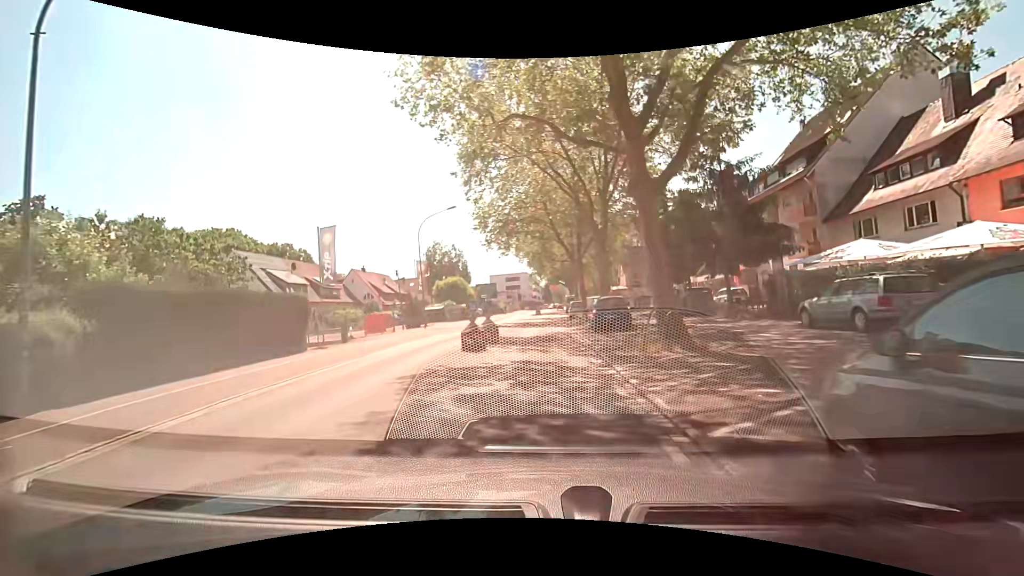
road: secondary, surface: asphalt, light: Day
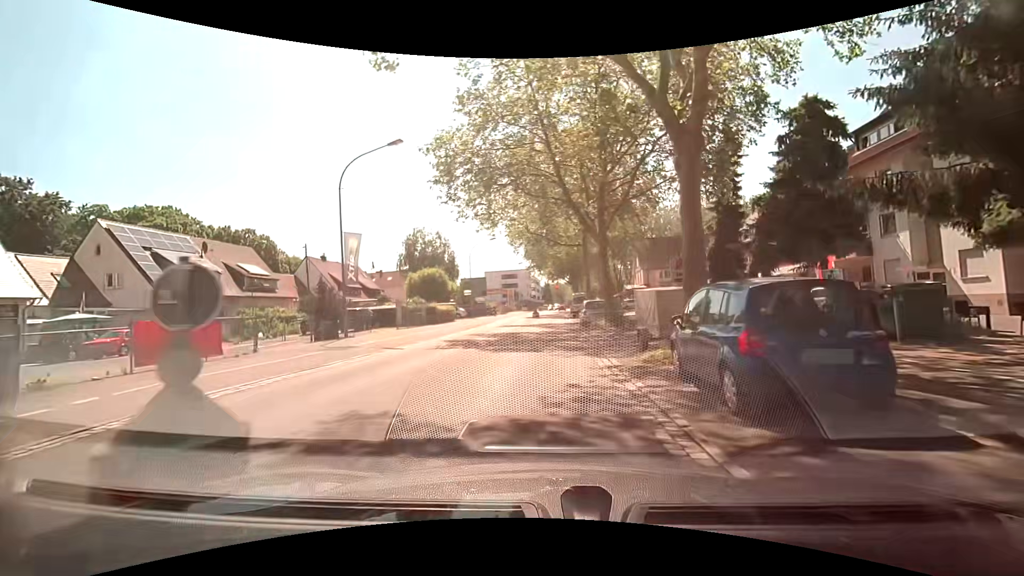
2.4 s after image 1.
(-0.2, +16.3) m; -1°
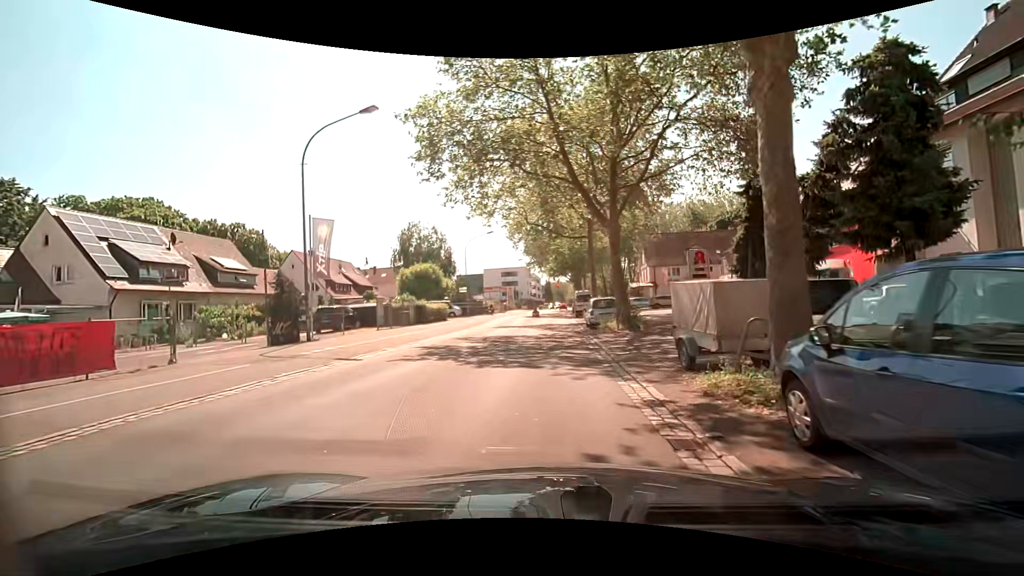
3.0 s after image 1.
(0.0, +4.0) m; +1°
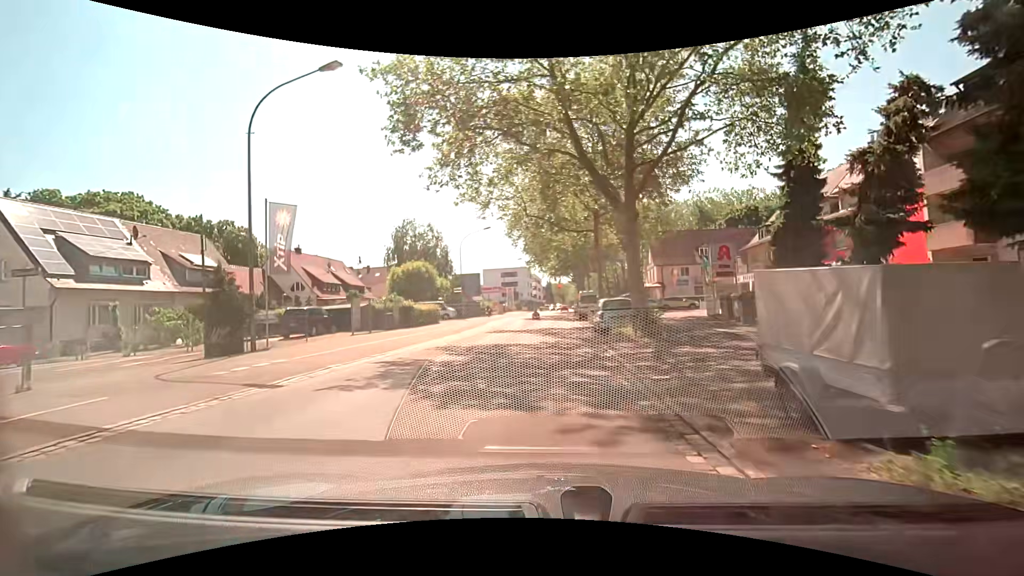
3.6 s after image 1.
(0.0, +4.0) m; -1°
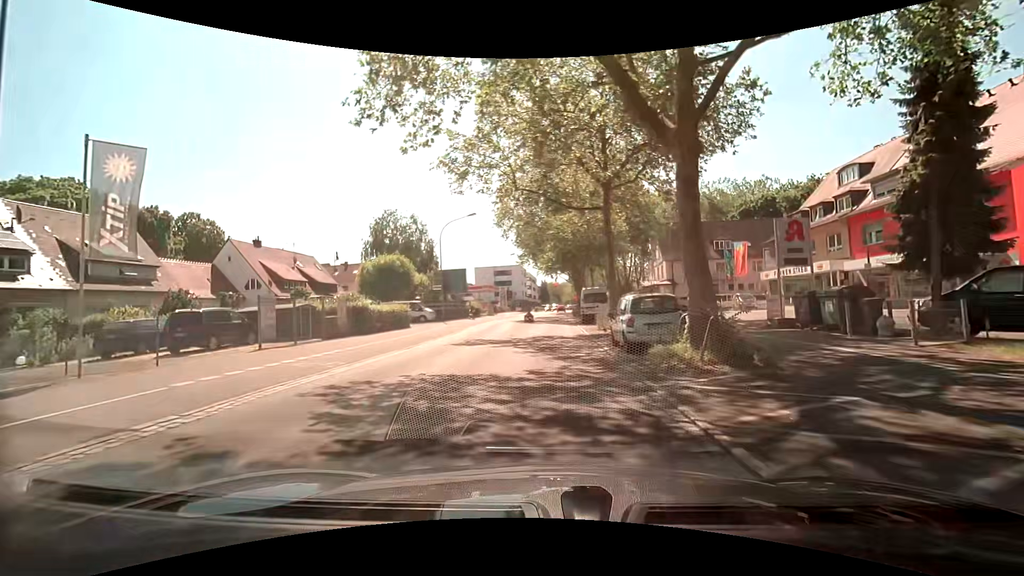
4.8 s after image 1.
(+0.1, +8.0) m; +1°
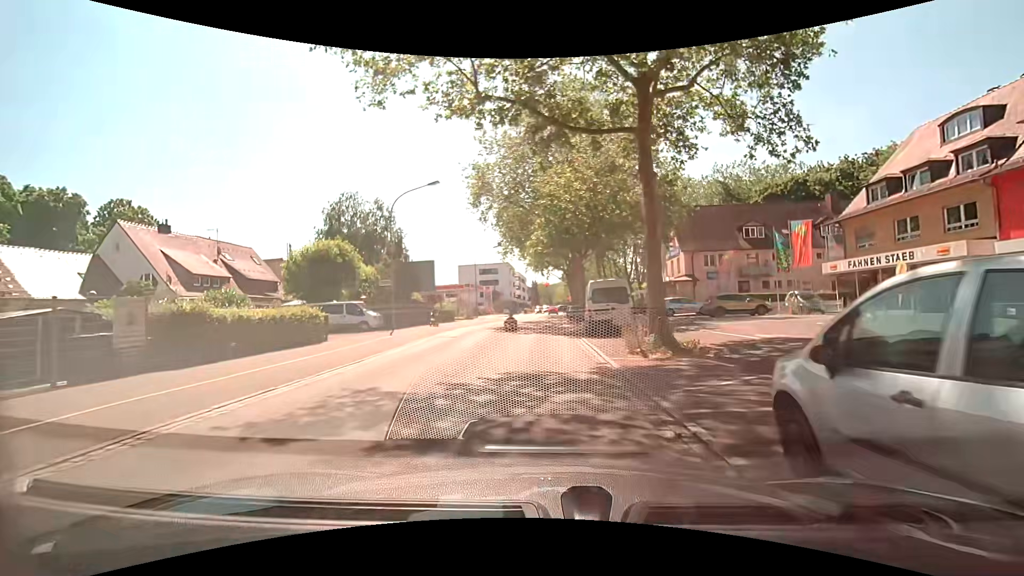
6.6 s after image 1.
(+0.1, +12.1) m; +1°
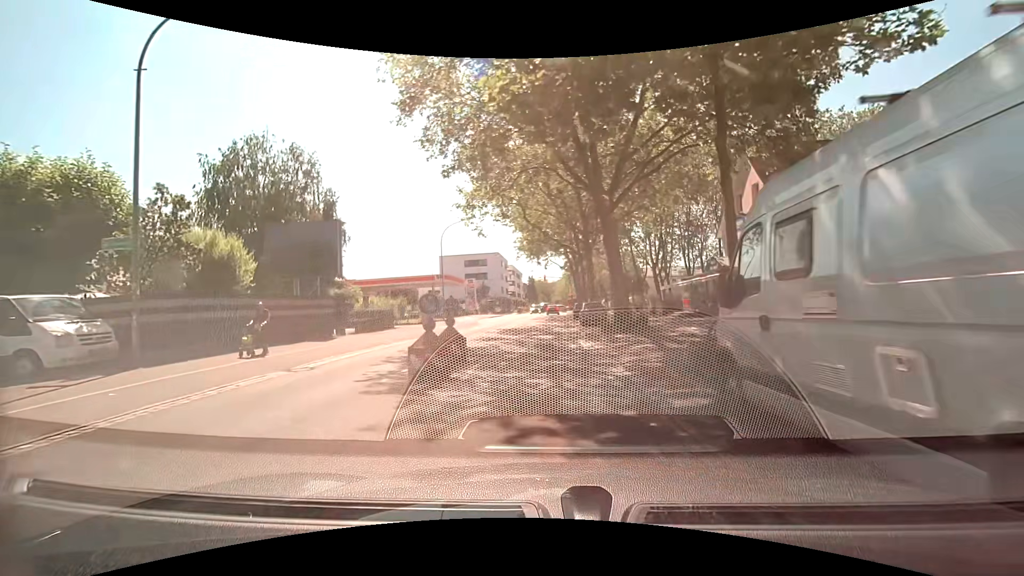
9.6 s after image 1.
(-0.1, +20.7) m; 0°
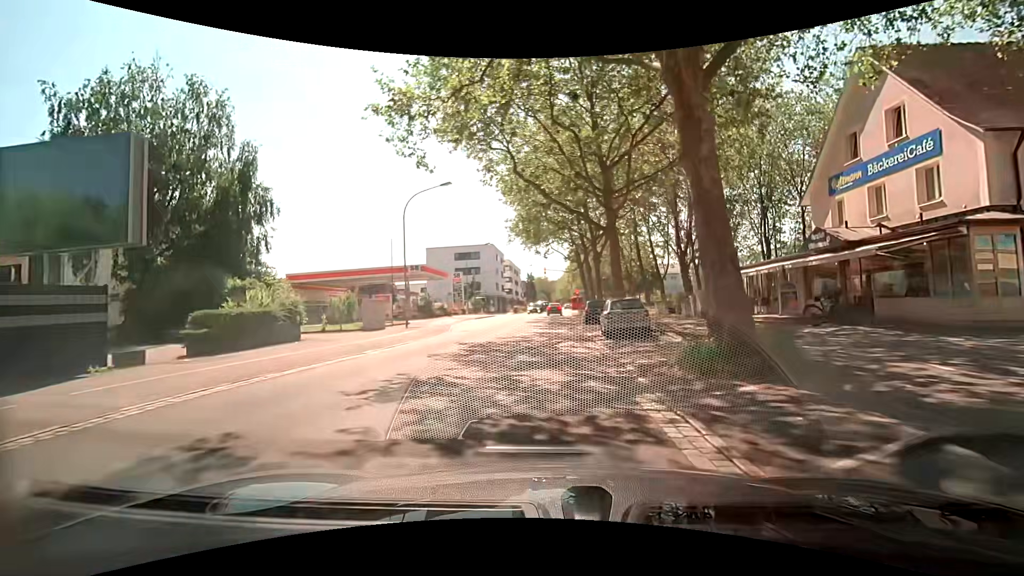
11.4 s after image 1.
(0.0, +12.5) m; 0°
(0, +10) (0, +20) (0, +30) (0, +40) (+1, +50) (+1, +60) (+1, +70) (+2, +80) (+2, +90) (+3, +100) m
